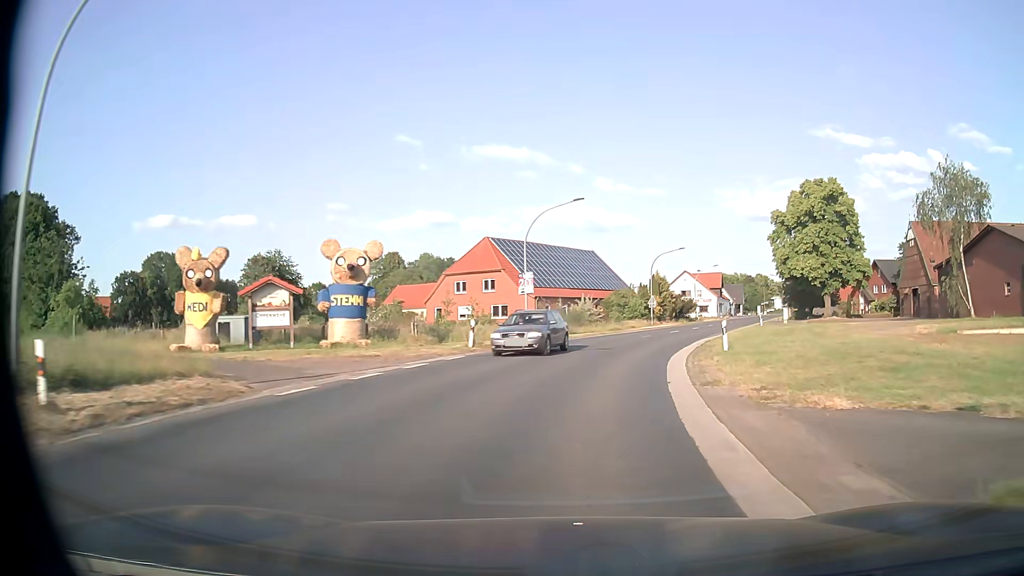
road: secondary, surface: asphalt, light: Day
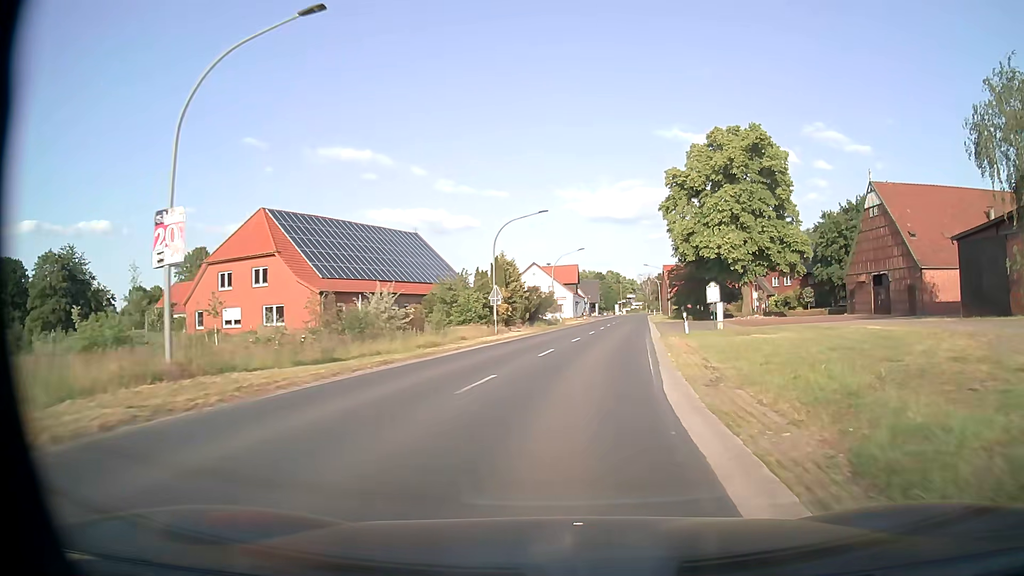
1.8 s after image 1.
(+2.9, +23.9) m; +14°
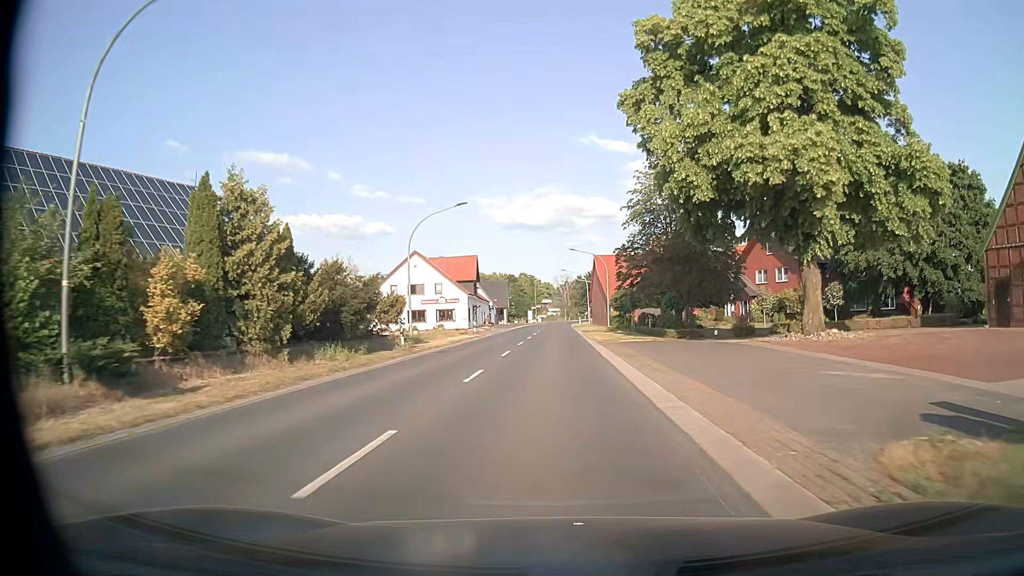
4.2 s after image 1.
(+3.0, +32.1) m; +7°
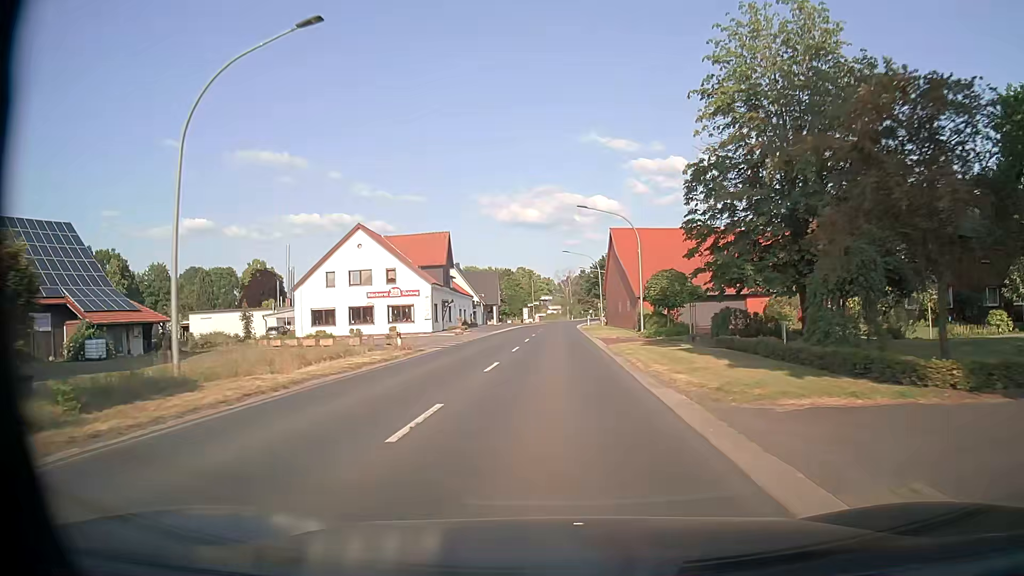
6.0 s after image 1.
(+0.1, +24.3) m; 0°
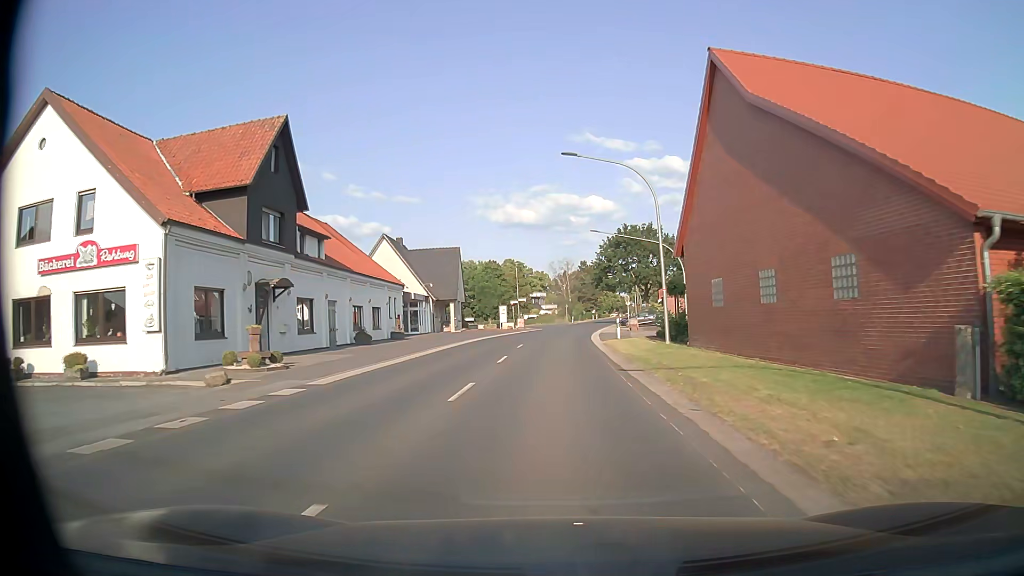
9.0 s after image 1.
(+0.1, +40.6) m; 0°
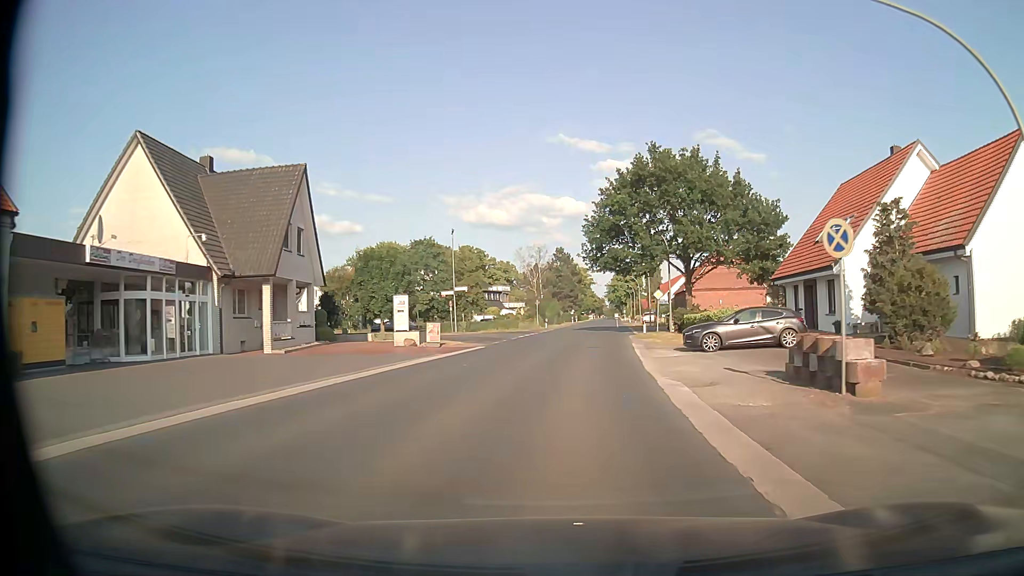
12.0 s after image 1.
(+0.4, +40.6) m; +2°
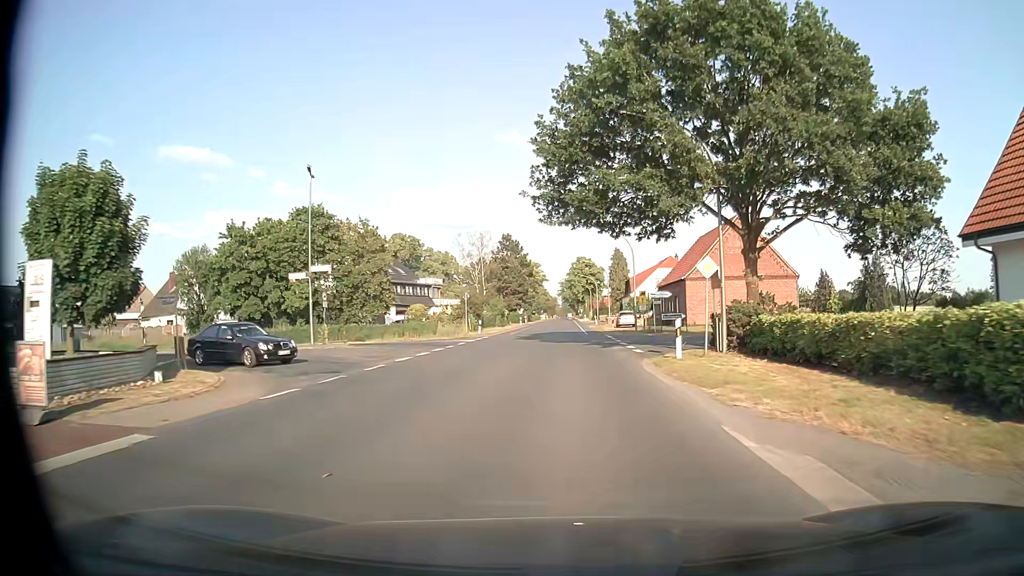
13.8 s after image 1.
(+0.9, +24.3) m; +4°
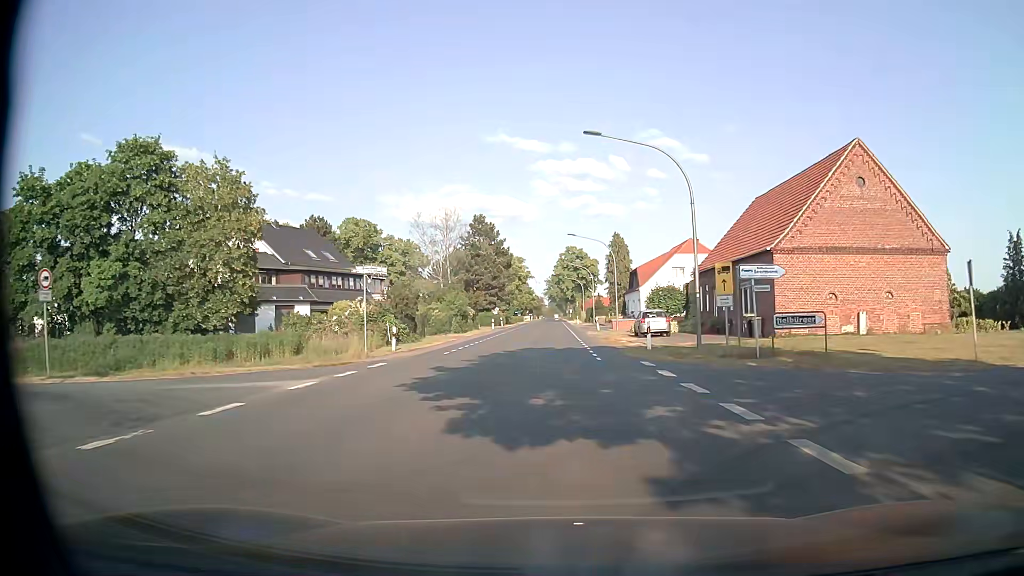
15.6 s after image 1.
(+0.3, +24.3) m; +1°
(0, +10) (0, +20) (0, +30) (0, +40) (0, +50) (0, +60) (0, +70) (0, +80) (0, +90) (0, +100) m
